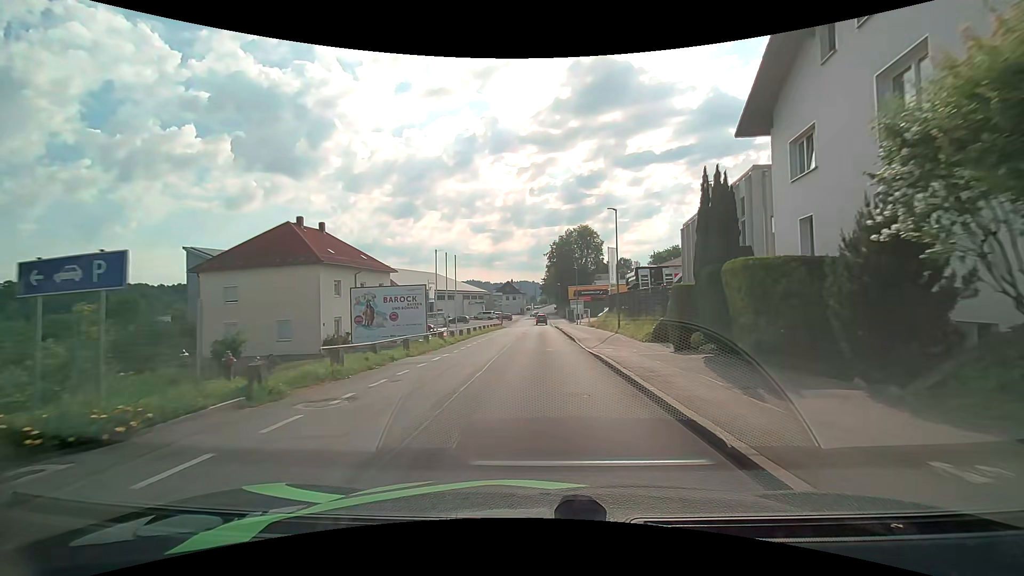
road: residential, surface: asphalt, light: Day
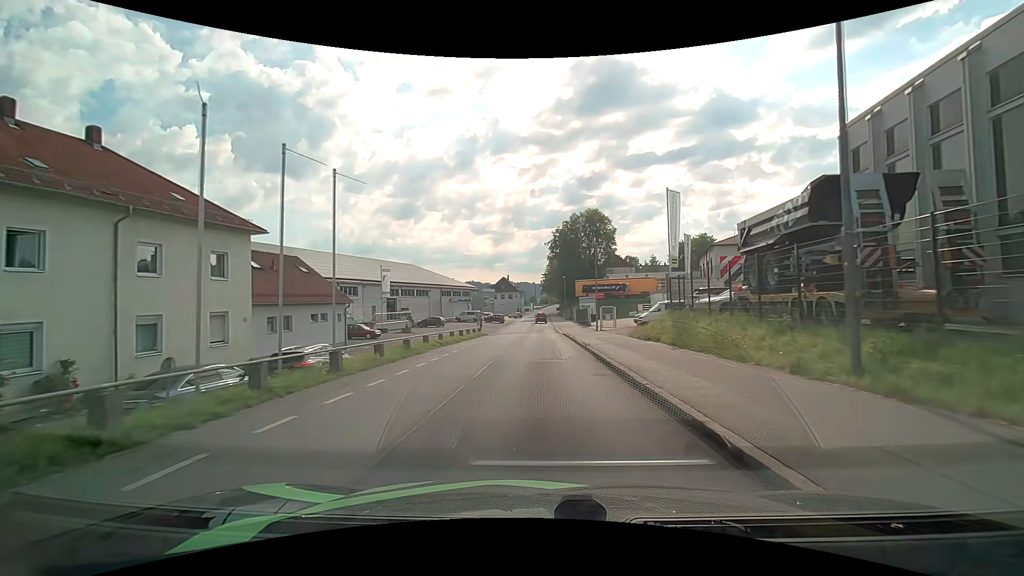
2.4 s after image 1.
(+0.1, +24.6) m; +1°
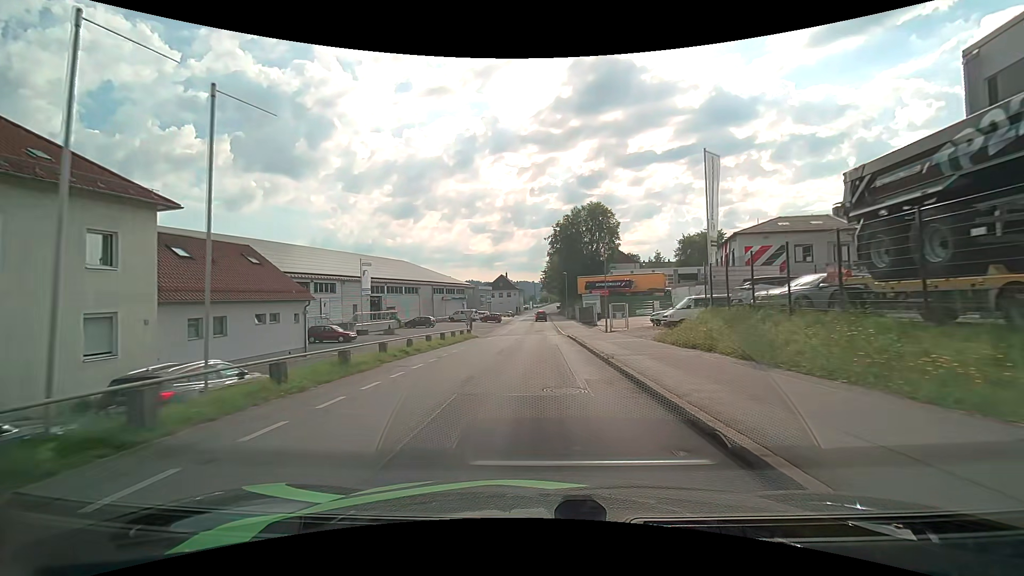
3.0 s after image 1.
(-0.1, +6.5) m; -1°
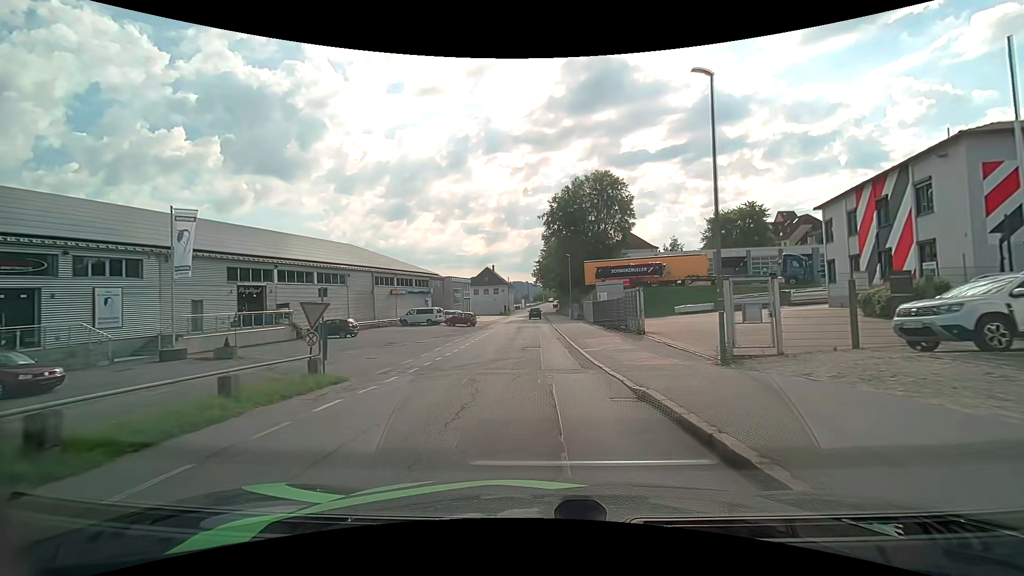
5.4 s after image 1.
(+0.1, +25.7) m; 0°
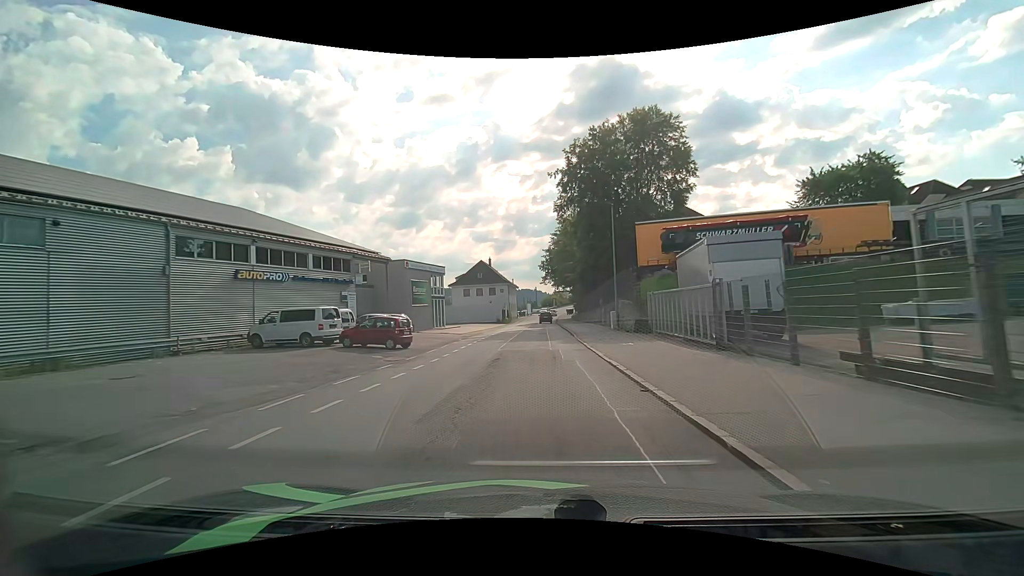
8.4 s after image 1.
(+0.1, +30.9) m; 0°
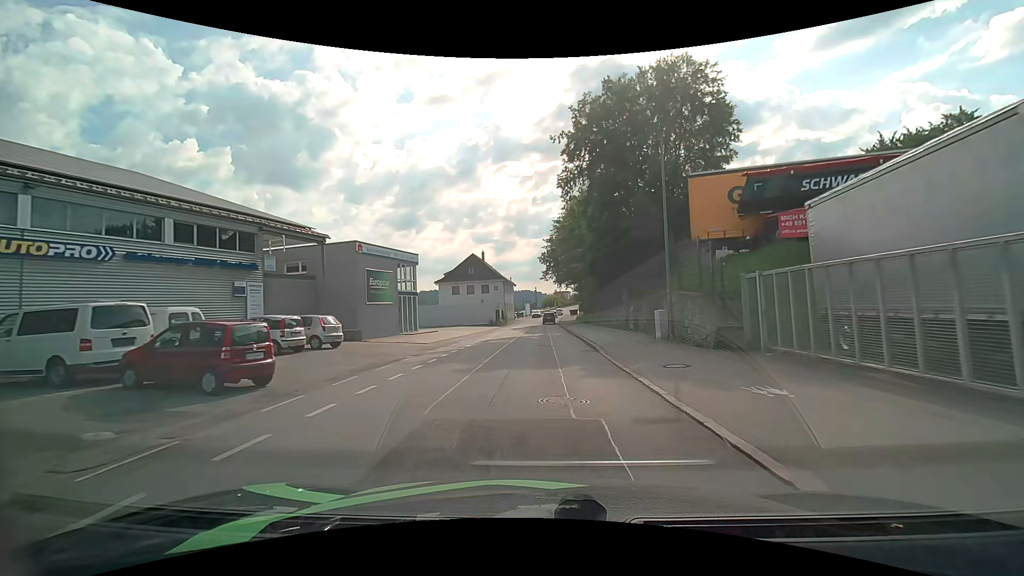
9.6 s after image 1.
(0.0, +12.7) m; 0°
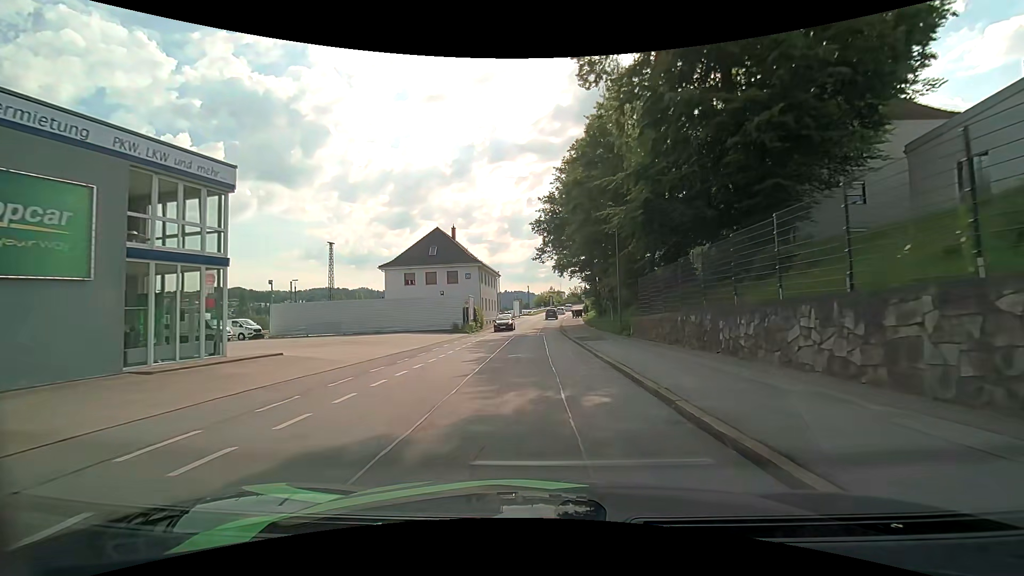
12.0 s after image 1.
(+0.1, +26.6) m; +1°
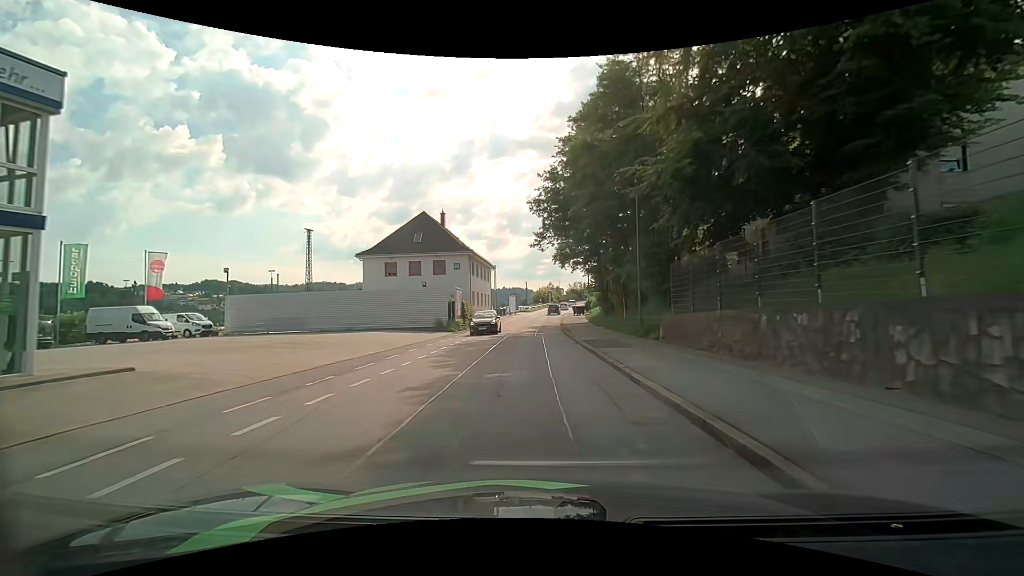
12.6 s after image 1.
(-0.1, +6.8) m; -1°
(0, +10) (0, +20) (0, +30) (0, +40) (+1, +50) (+1, +60) (+2, +70) (+3, +80) (+4, +90) (+6, +100) m
